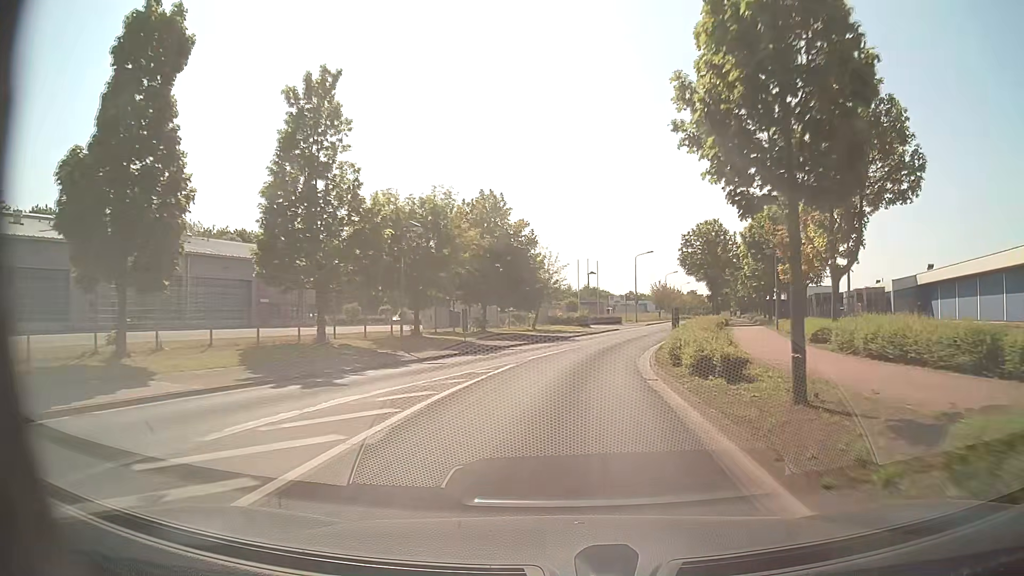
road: tertiary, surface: asphalt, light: Day
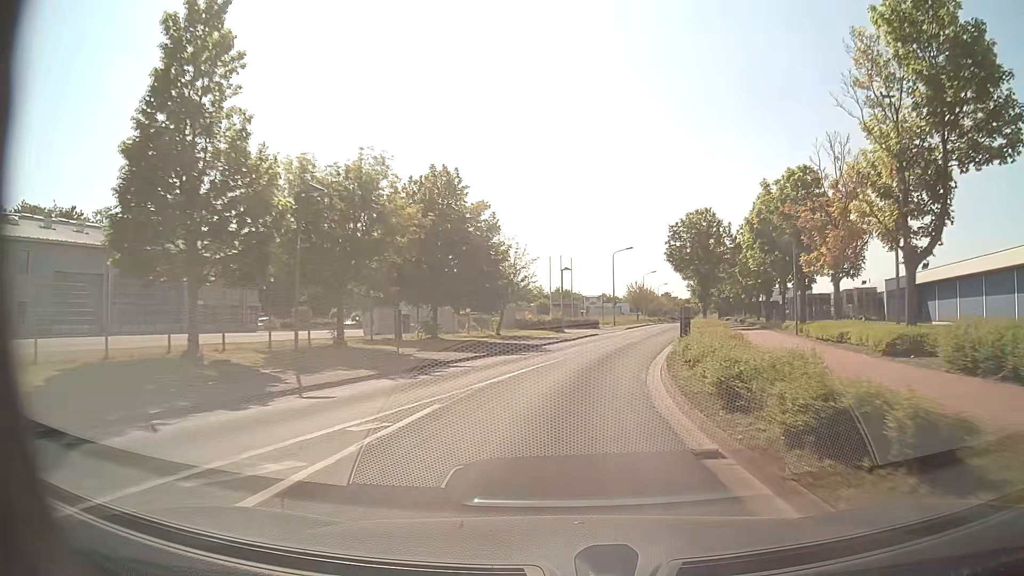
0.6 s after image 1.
(+0.2, +7.7) m; +3°
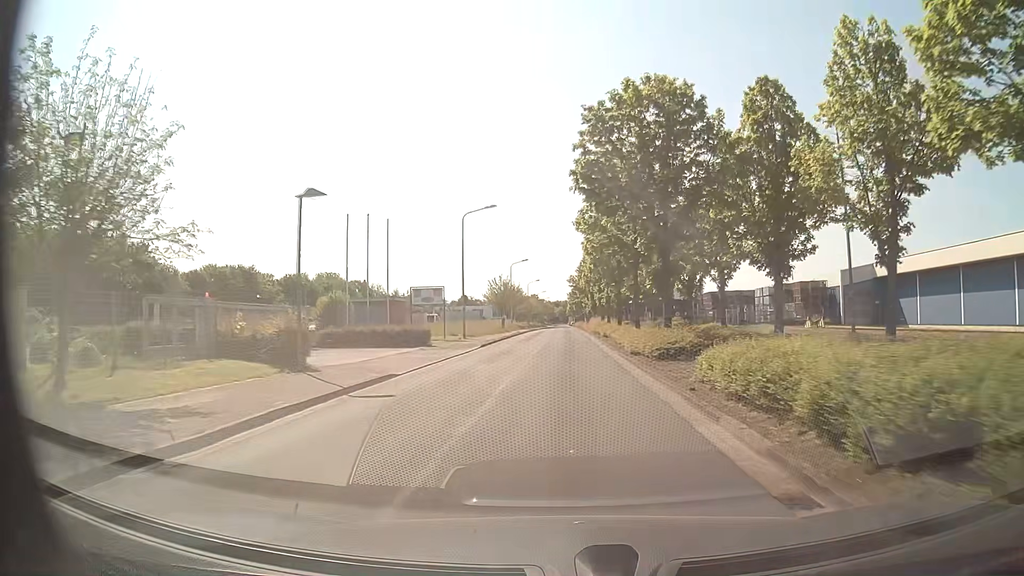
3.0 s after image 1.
(+3.1, +30.6) m; +12°
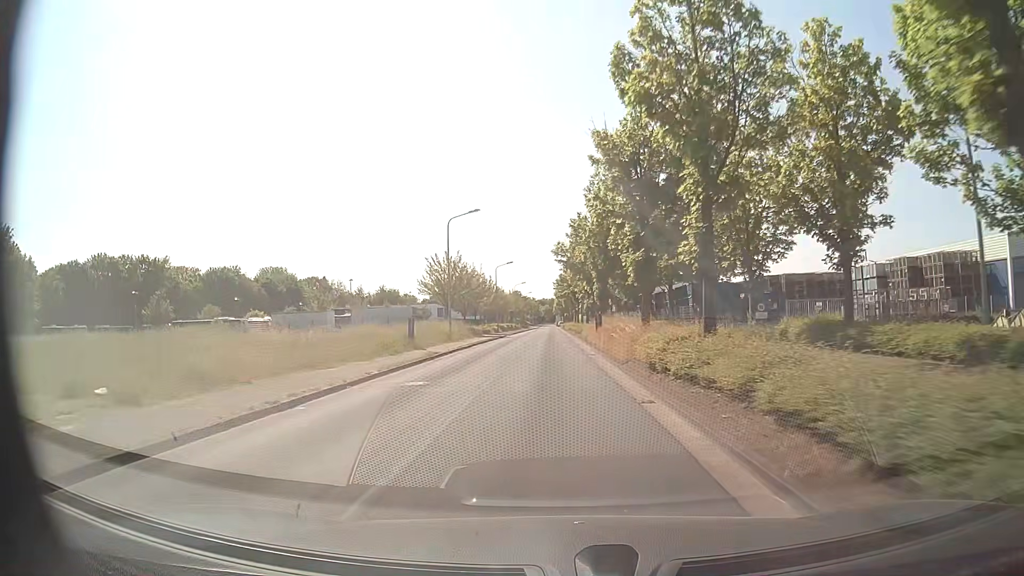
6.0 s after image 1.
(+0.5, +38.8) m; +1°
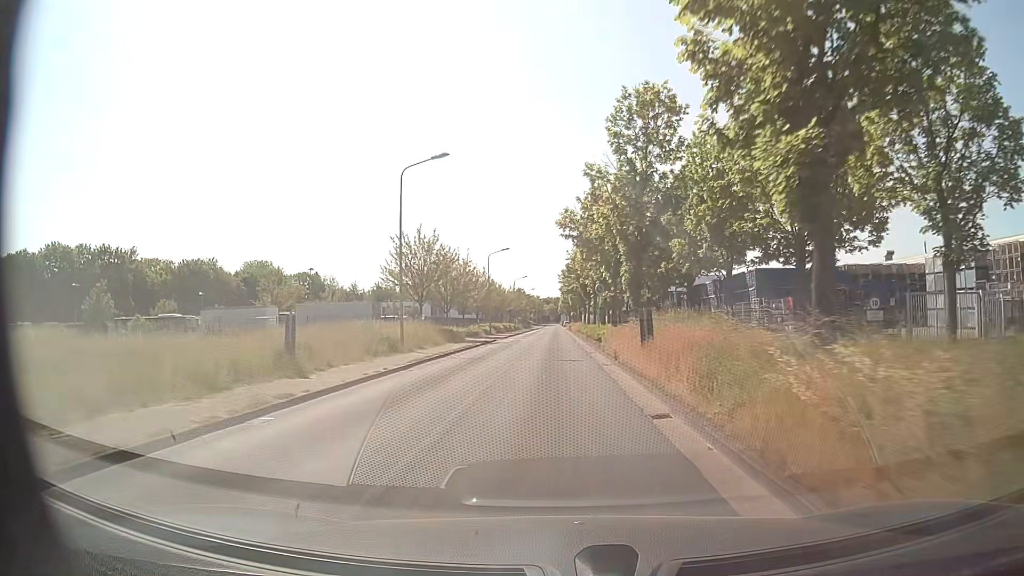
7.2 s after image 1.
(-0.1, +15.6) m; -1°
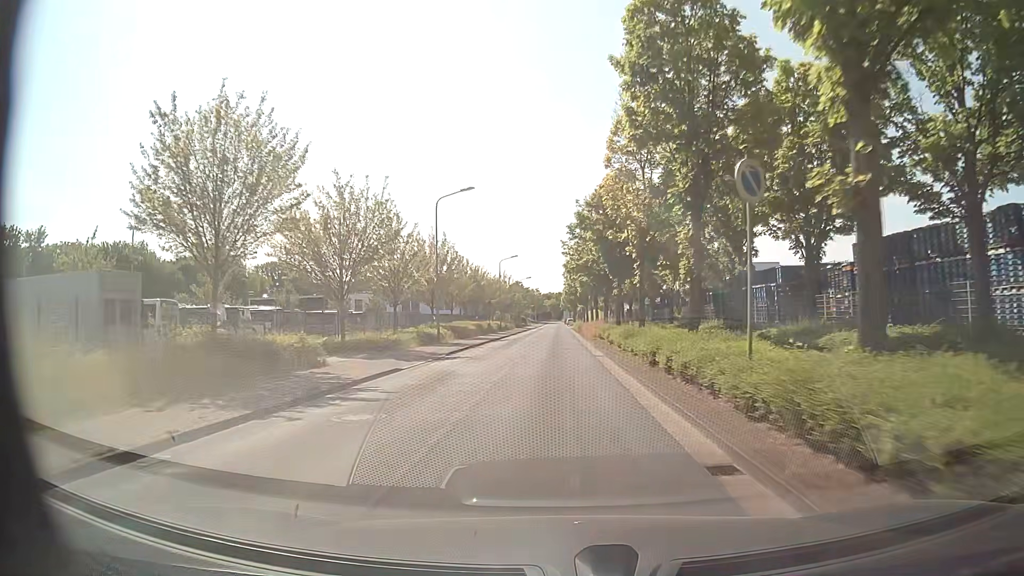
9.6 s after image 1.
(-0.1, +31.3) m; -1°
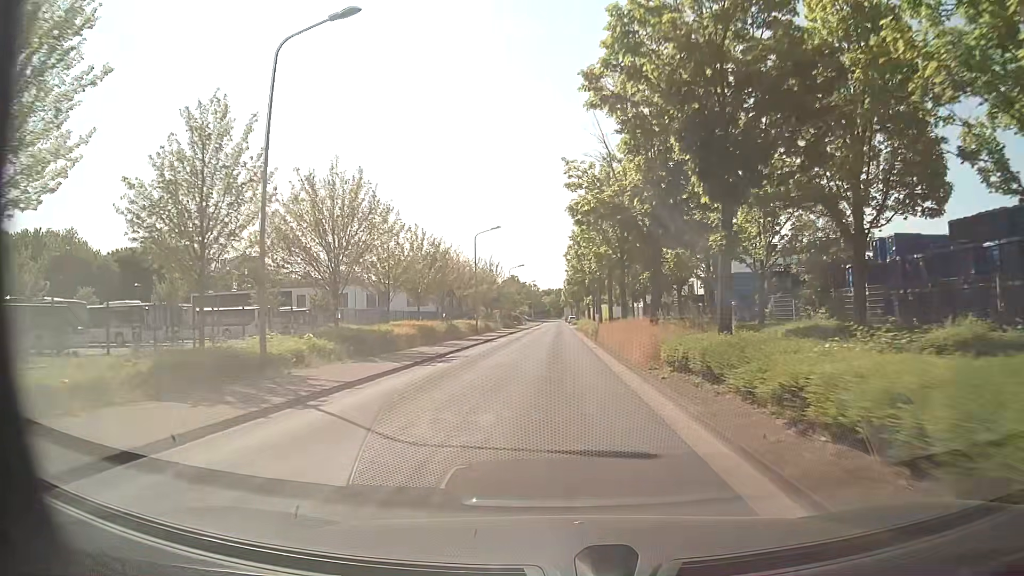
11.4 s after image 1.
(+0.2, +23.5) m; 0°
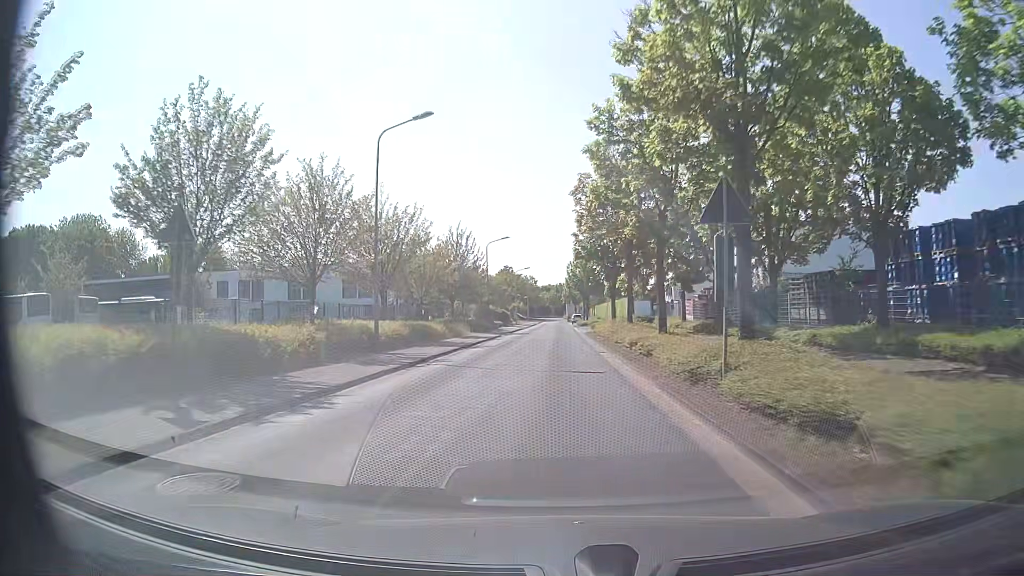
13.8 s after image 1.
(+0.1, +31.2) m; 0°
(0, +10) (0, +20) (0, +30) (0, +40) (0, +50) (0, +60) (0, +70) (+1, +80) (+1, +90) (+1, +100) m
